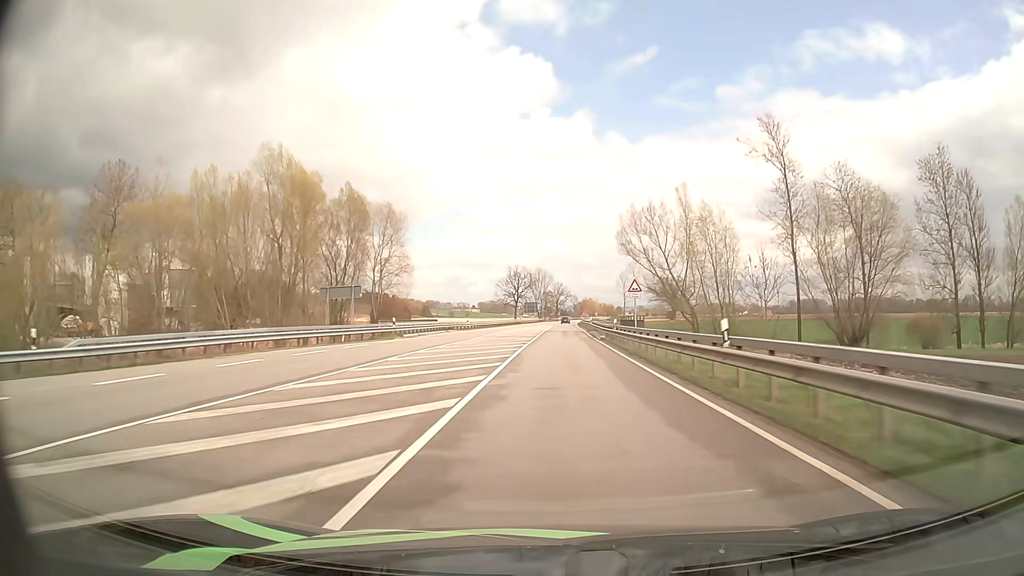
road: primary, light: Day
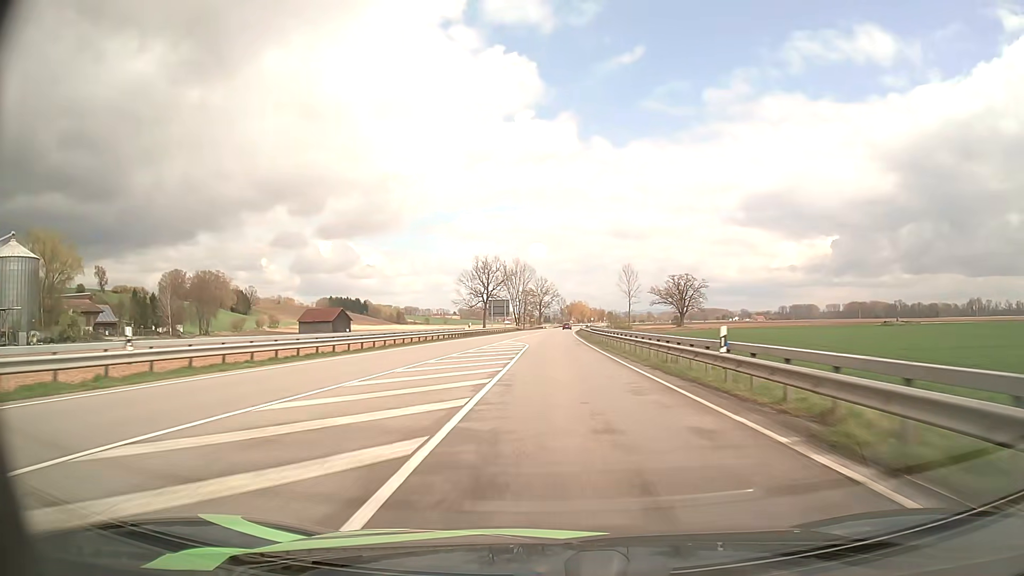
(+0.7, +61.0) m; +1°
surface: asphalt
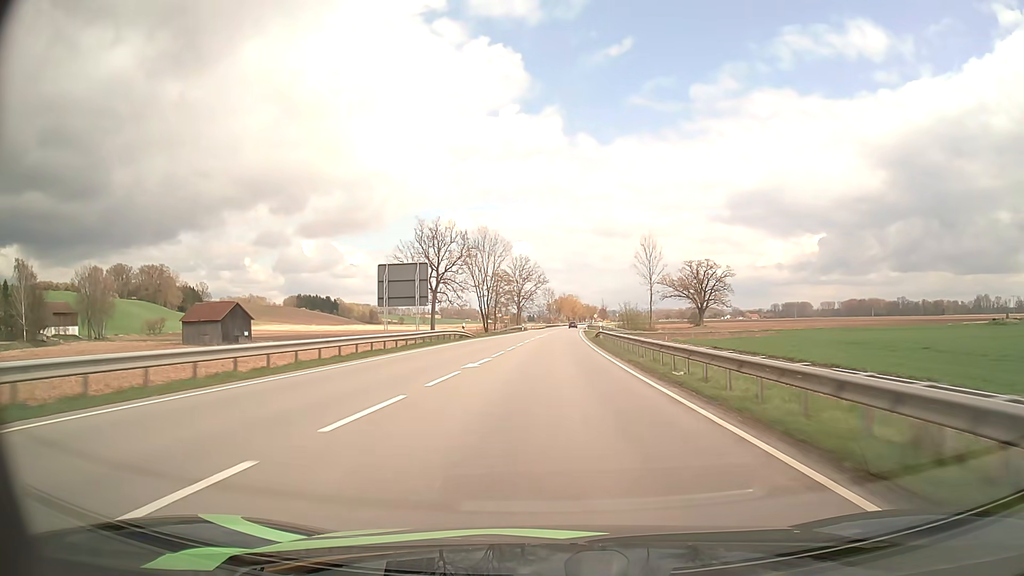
(+0.3, +61.7) m; +1°
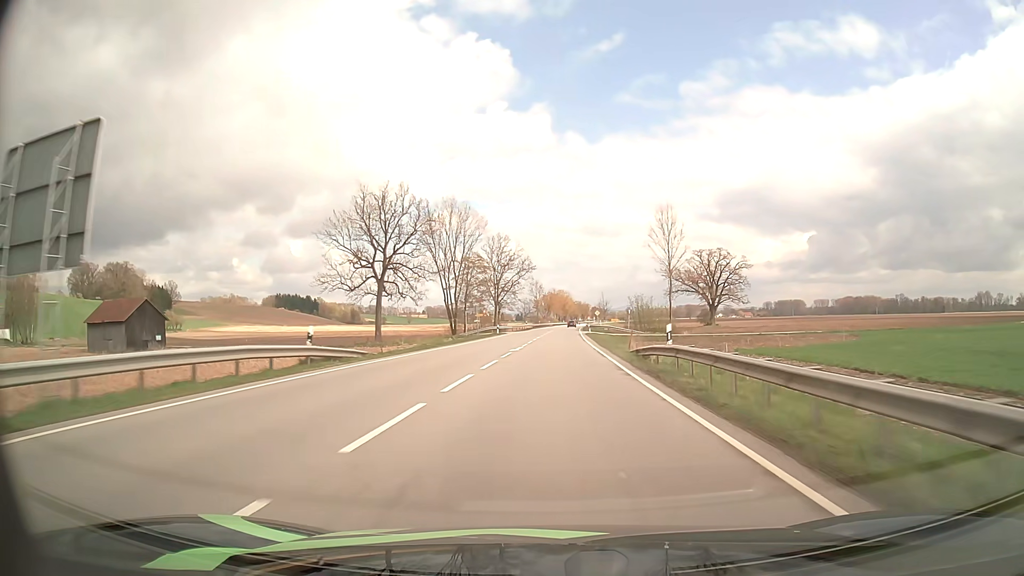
(+0.3, +31.0) m; +1°
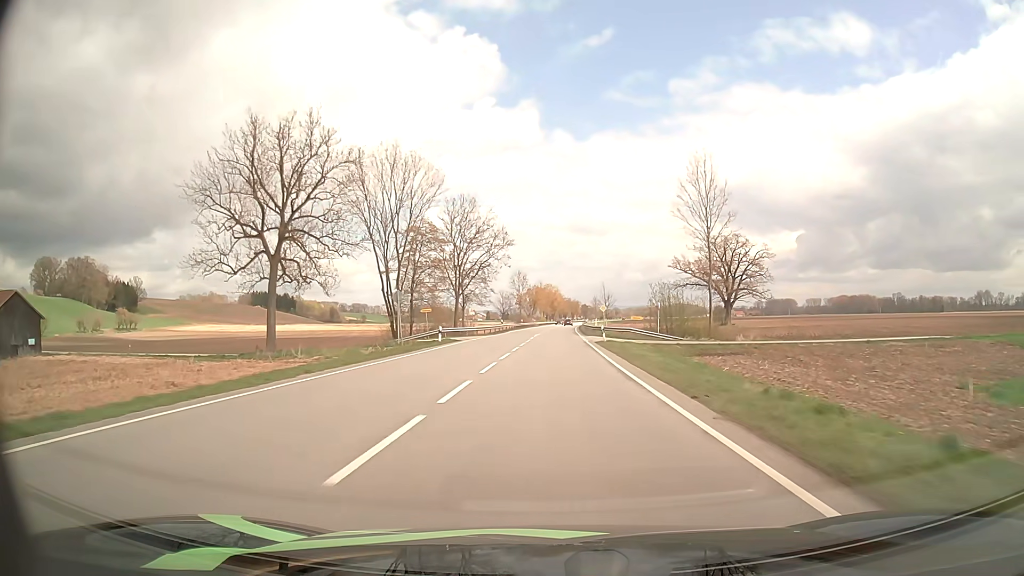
(+0.3, +30.9) m; +1°
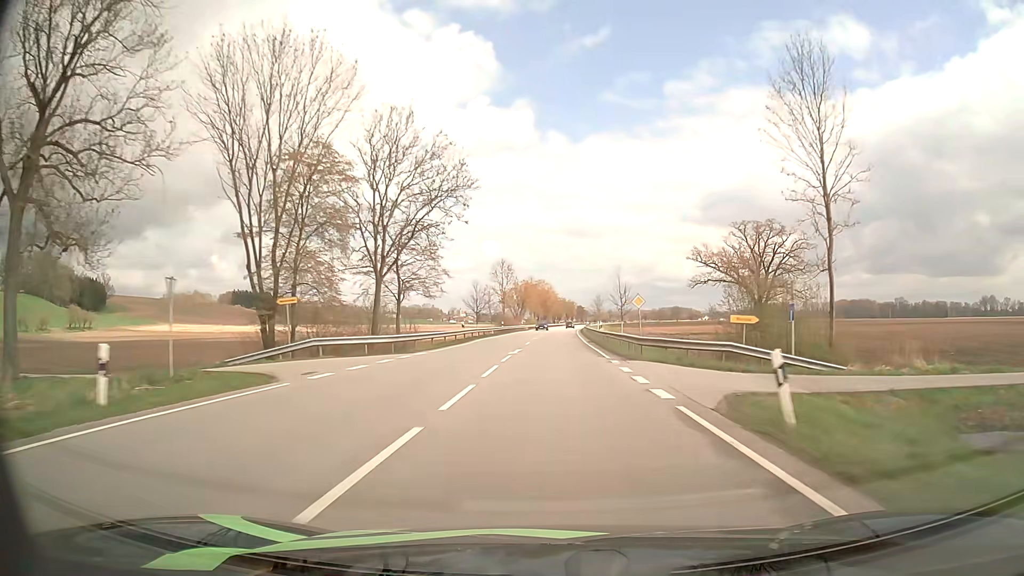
(+0.1, +31.0) m; +1°
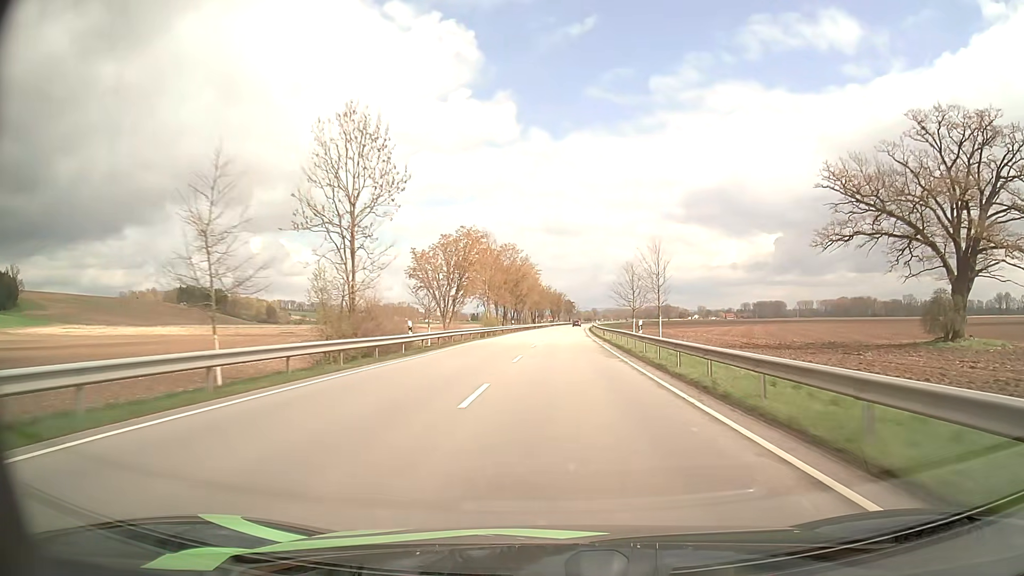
(+1.1, +77.6) m; +2°
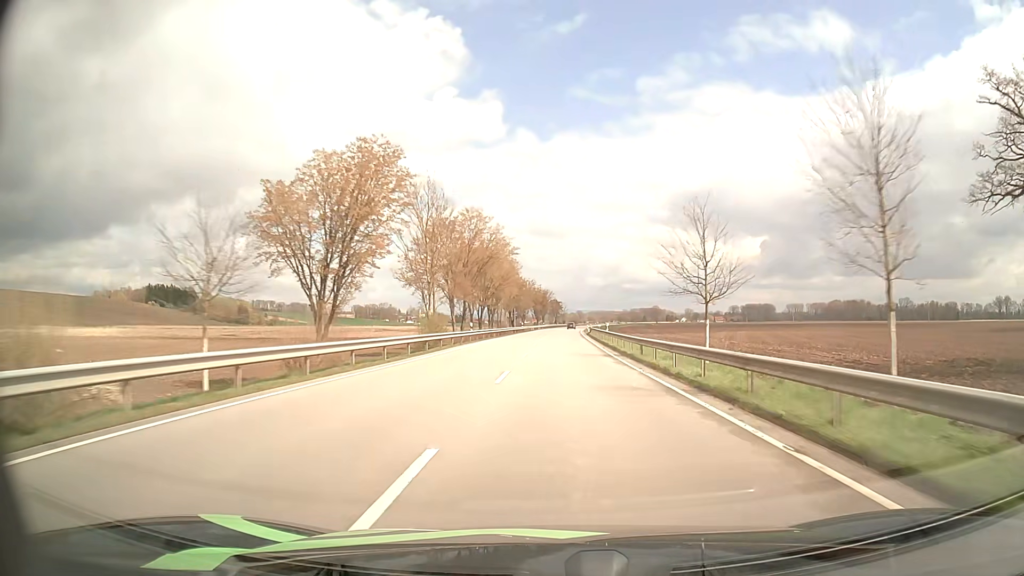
(+0.3, +31.0) m; +1°
(0, +10) (0, +20) (0, +30) (+1, +40) (+1, +50) (+1, +60) (+1, +70) (+2, +80) (+2, +90) (+3, +100) m
